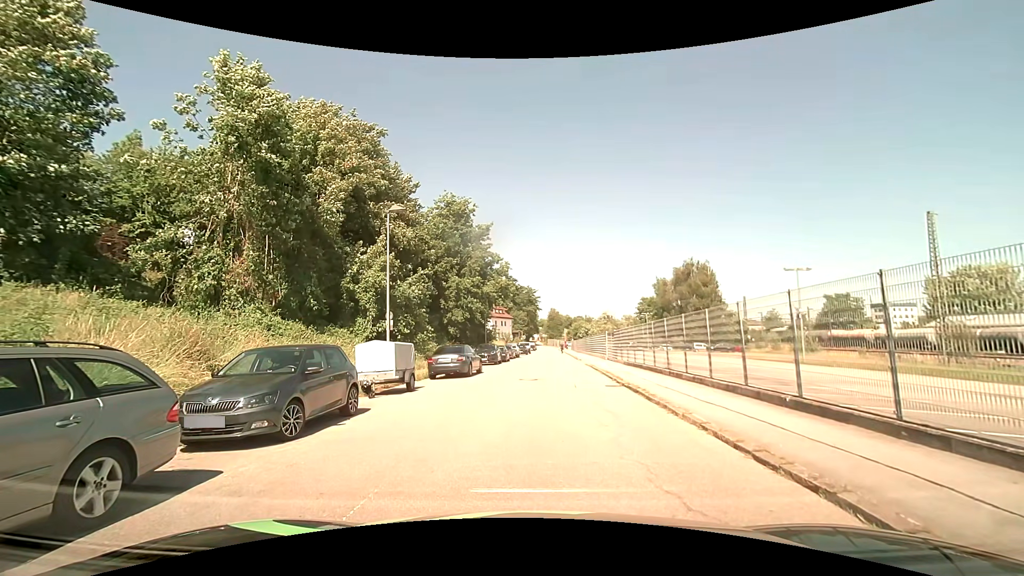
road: residential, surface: asphalt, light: Day
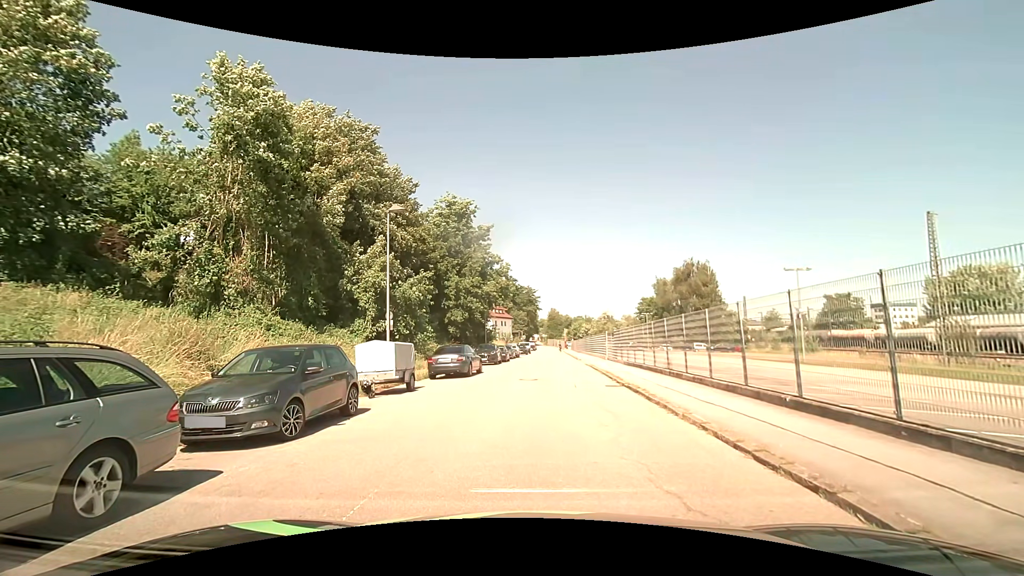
(0.0, 0.0) m; 0°
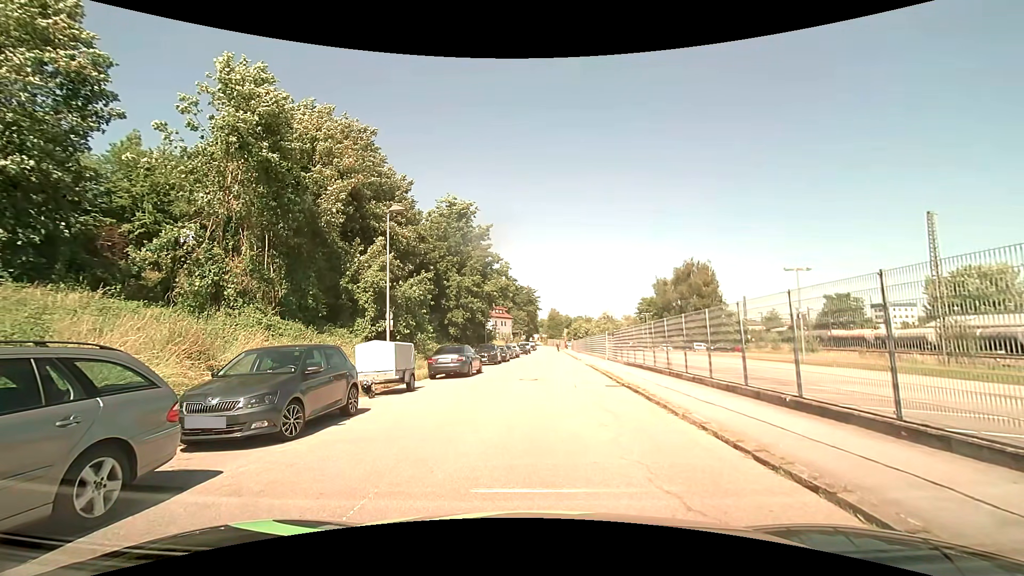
(0.0, 0.0) m; 0°
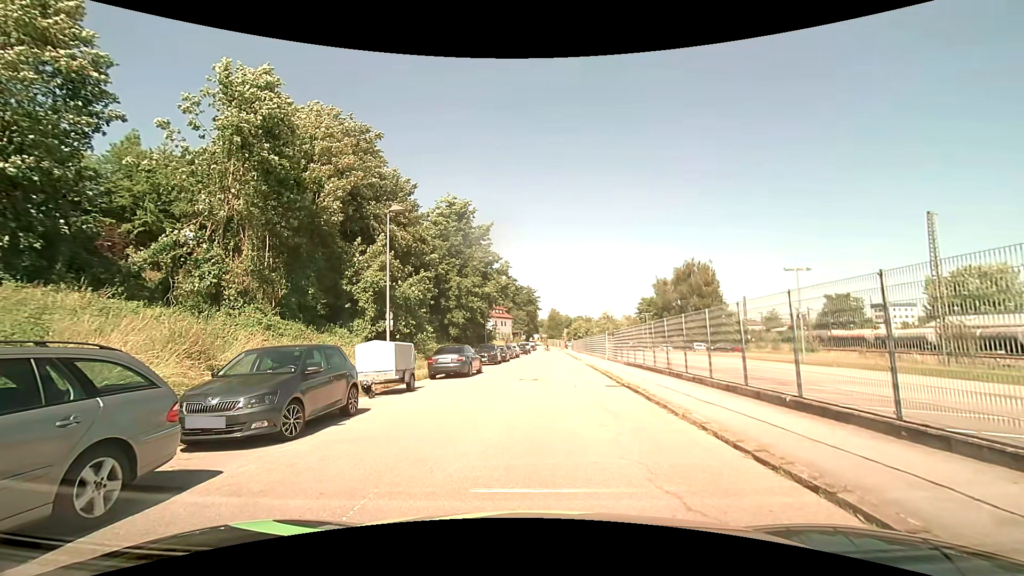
(0.0, 0.0) m; 0°
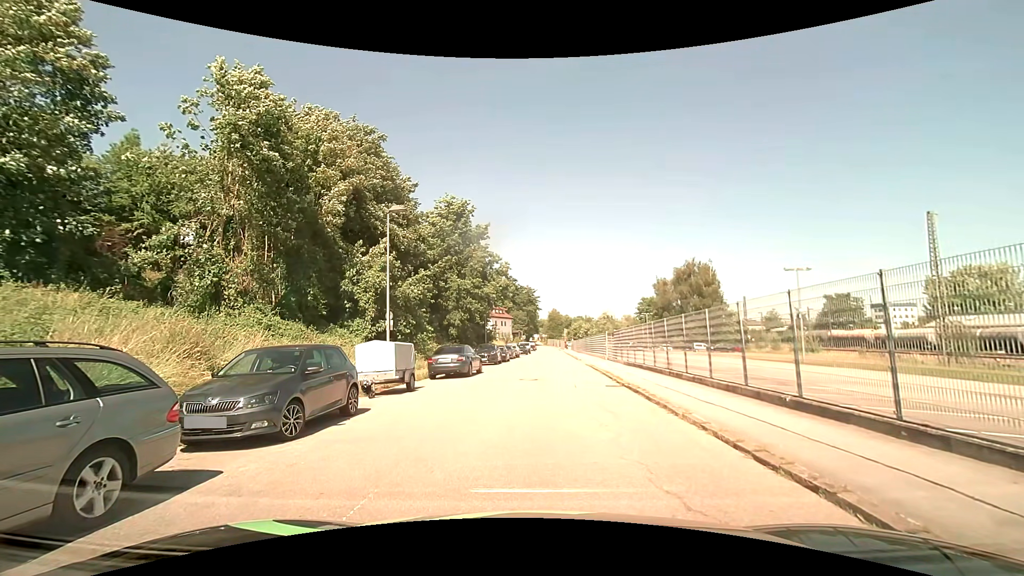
(0.0, 0.0) m; 0°
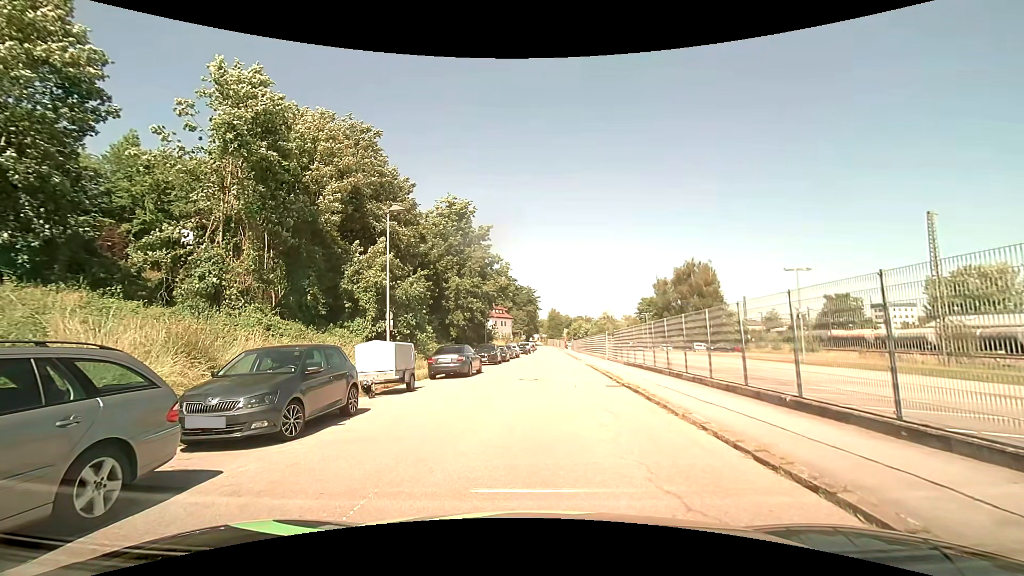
(0.0, 0.0) m; 0°
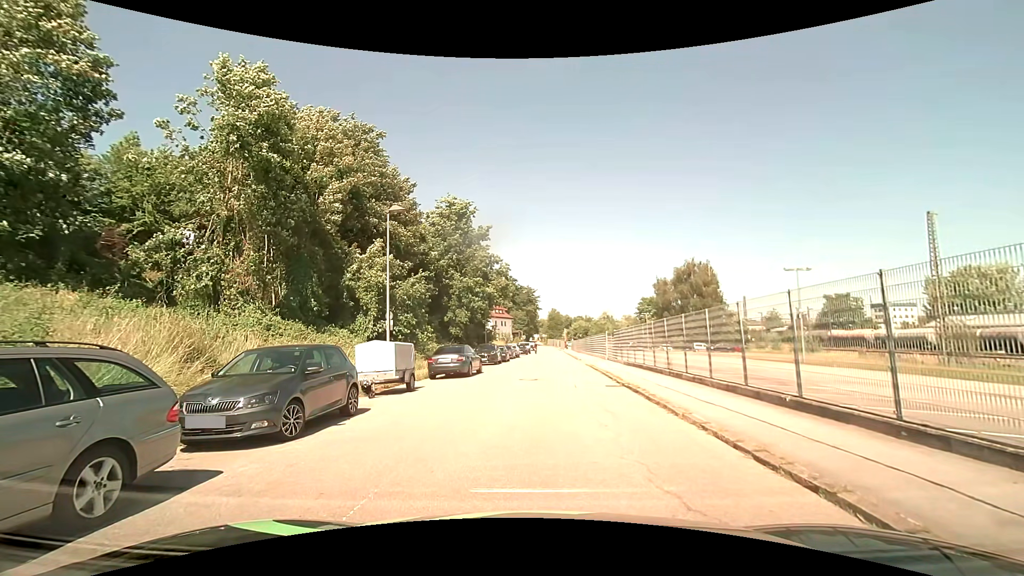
(0.0, 0.0) m; 0°
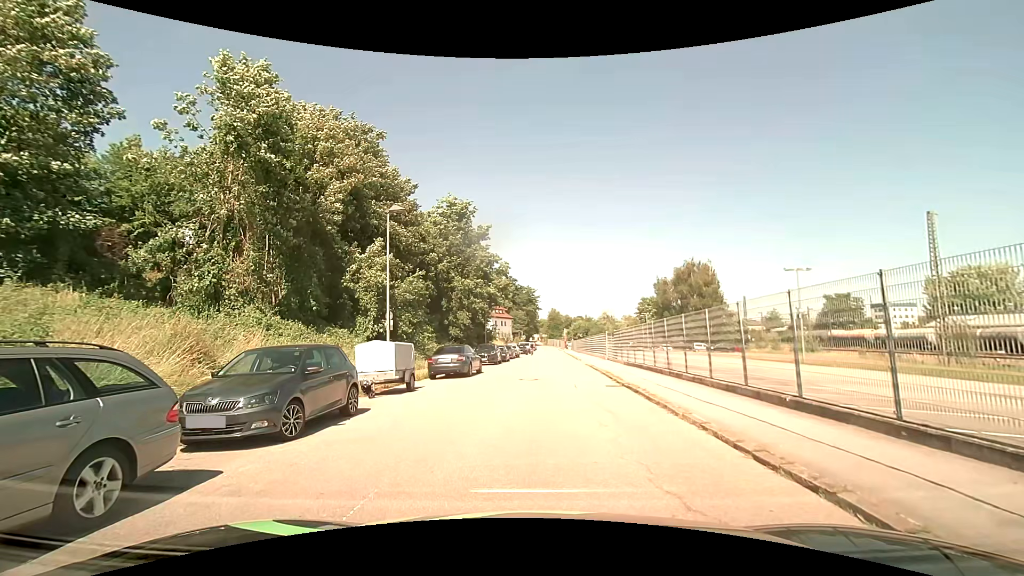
(0.0, 0.0) m; 0°
(0, +10) (+1, +20) (+1, +30) (+2, +40) (+2, +50) (+3, +60) (+3, +70) (+4, +80) (+4, +90) (+5, +100) m
